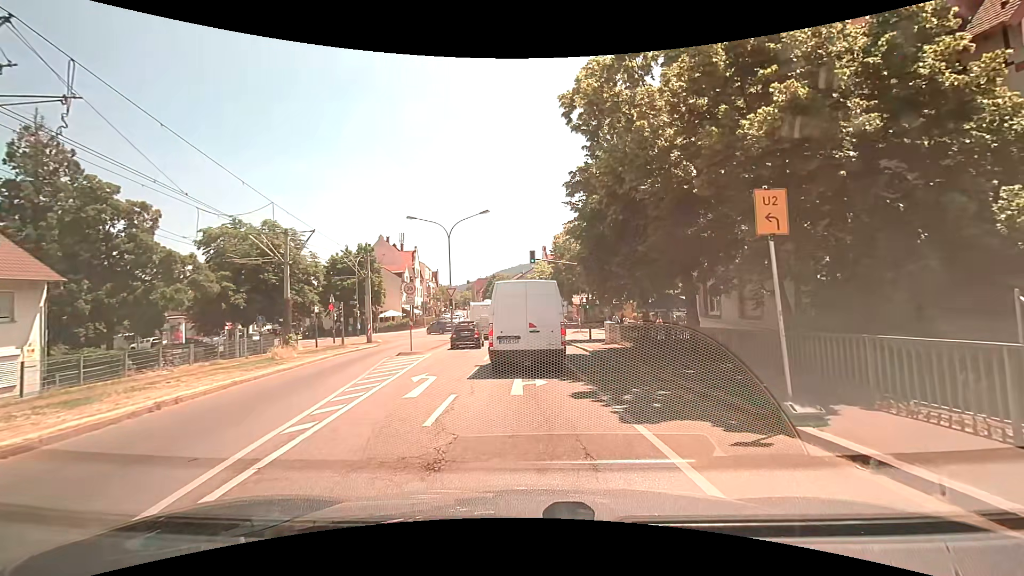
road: tertiary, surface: asphalt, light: Day
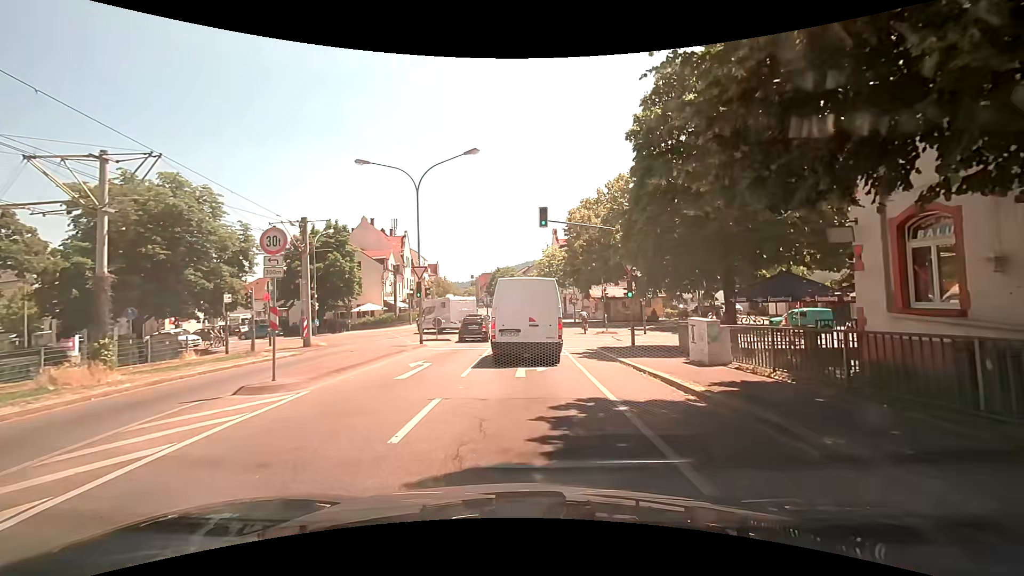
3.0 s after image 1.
(+0.1, +13.2) m; 0°
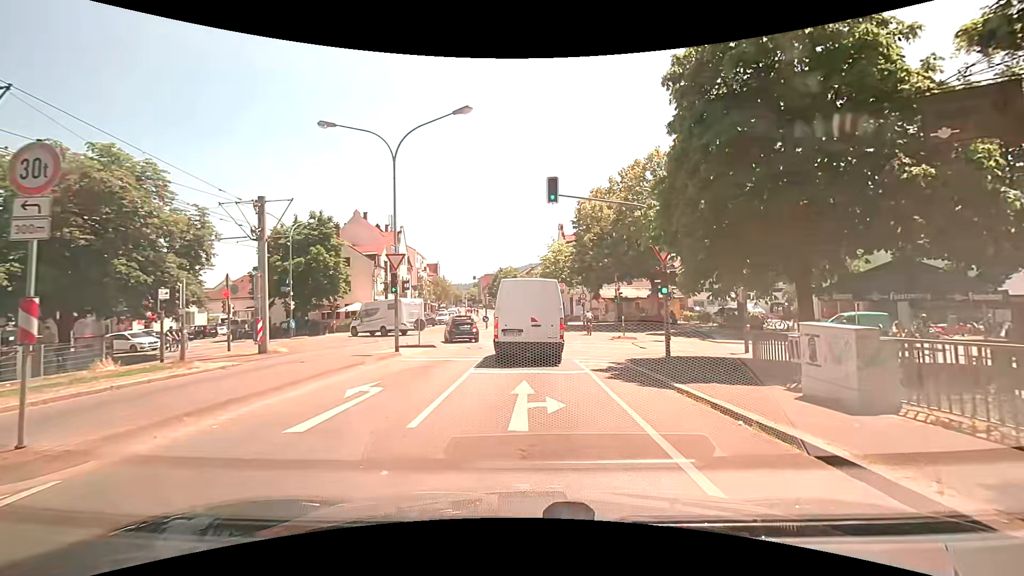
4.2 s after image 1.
(-0.1, +5.3) m; -2°
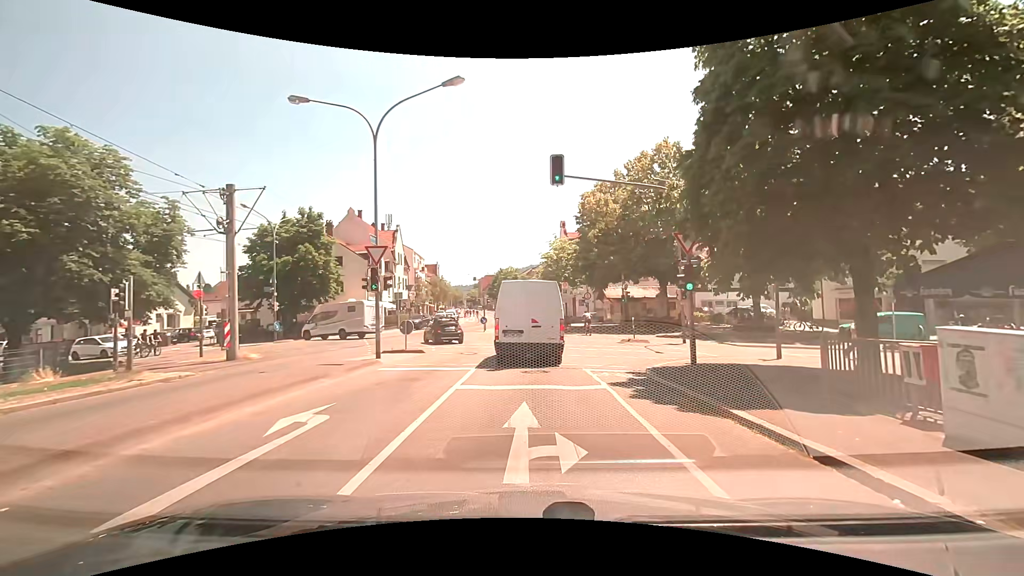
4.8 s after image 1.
(0.0, +2.7) m; +2°
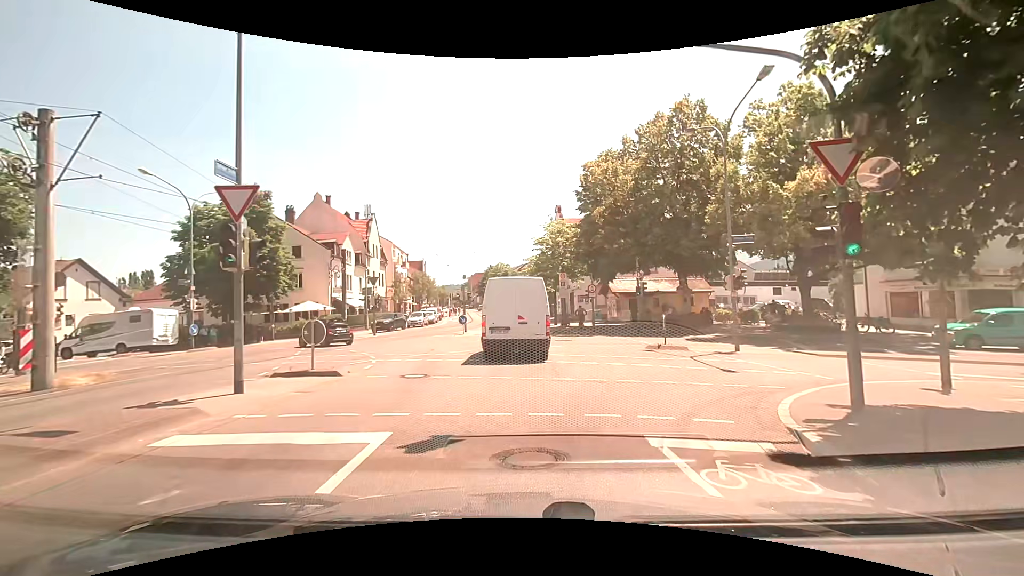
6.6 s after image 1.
(0.0, +8.0) m; 0°
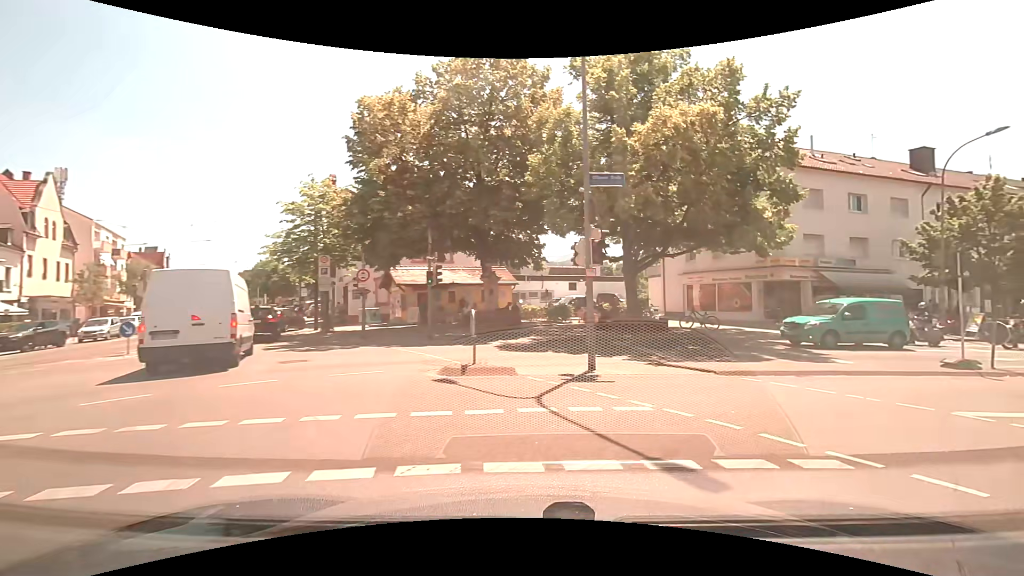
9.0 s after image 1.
(+1.5, +10.0) m; +25°
(+4, +9) (+12, +13) (+22, +16) (+32, +20) (+41, +23) (+50, +27) (+59, +31) (+69, +34) (+78, +38) (+87, +42) m
